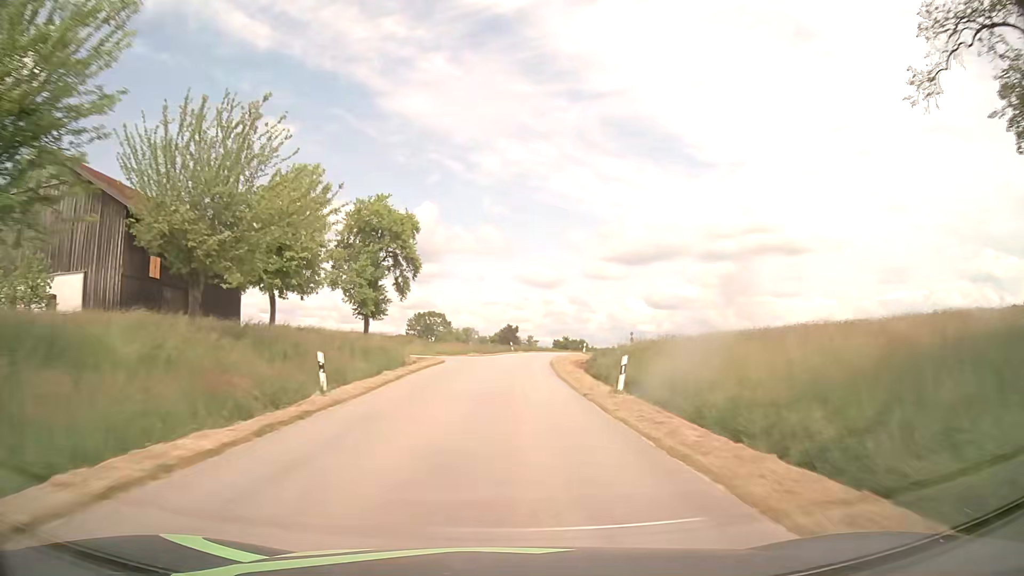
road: tertiary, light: Day
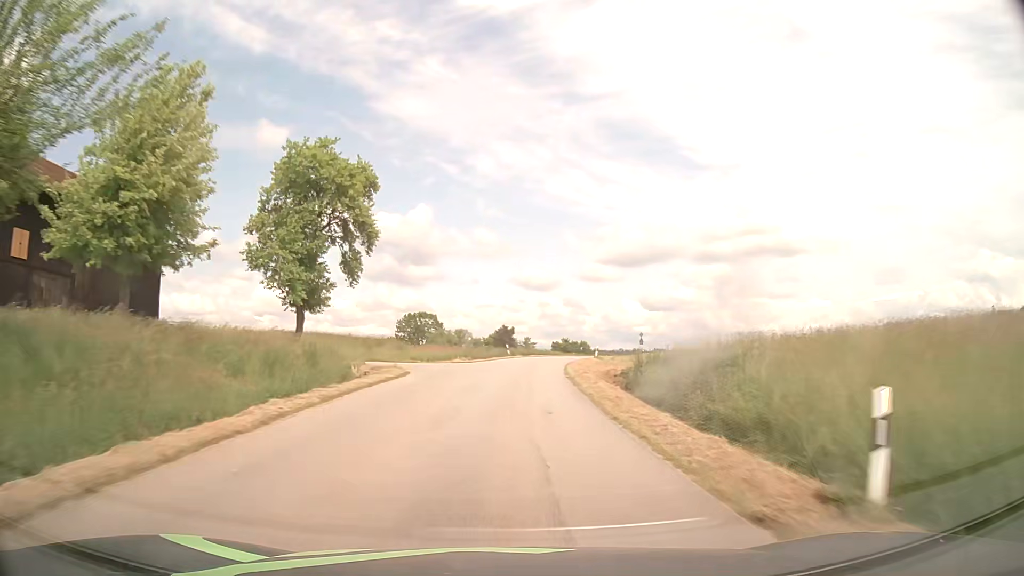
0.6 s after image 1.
(0.0, +11.8) m; 0°
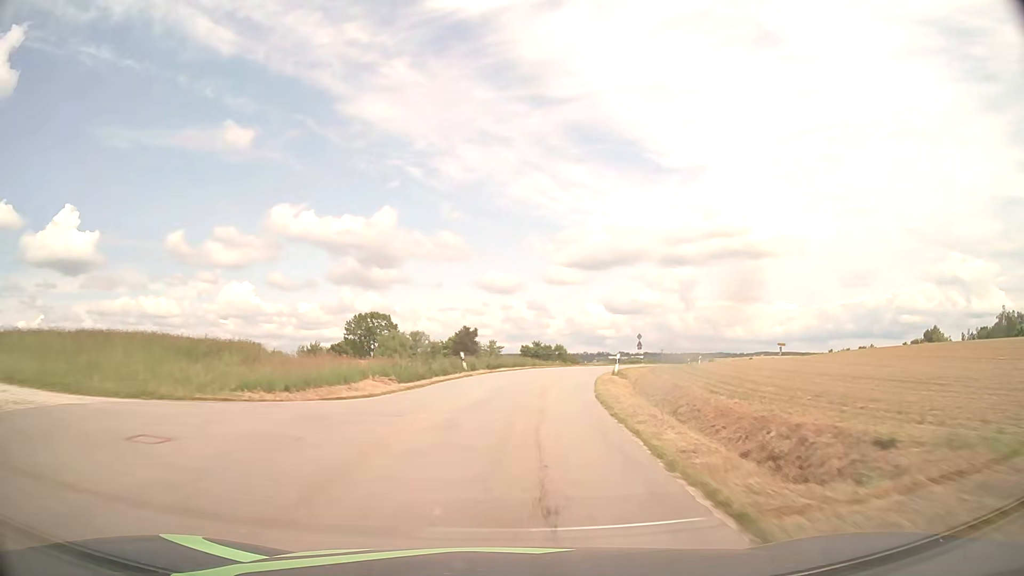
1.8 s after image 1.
(+0.3, +22.5) m; +3°
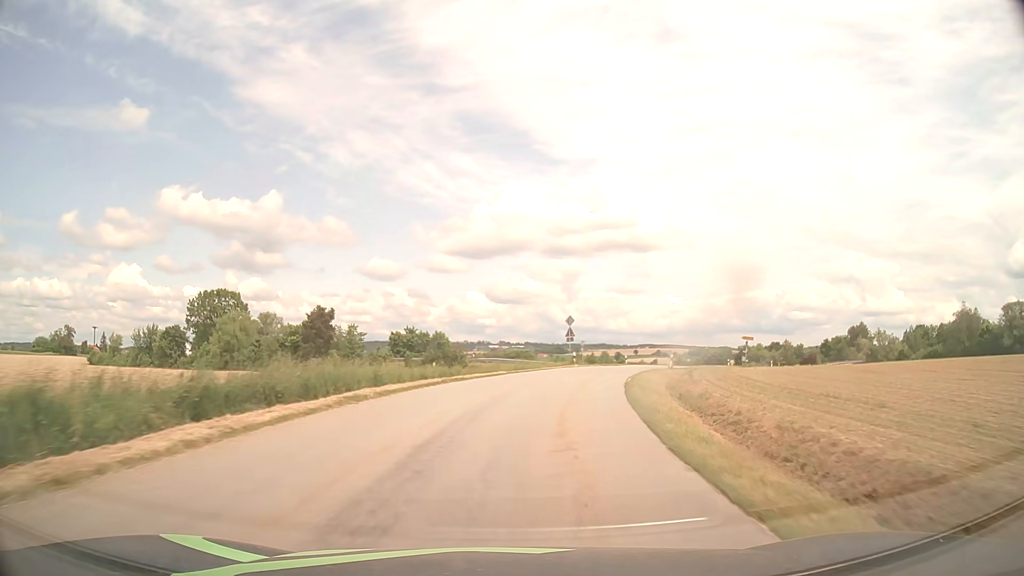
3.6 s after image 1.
(+2.4, +30.8) m; +10°
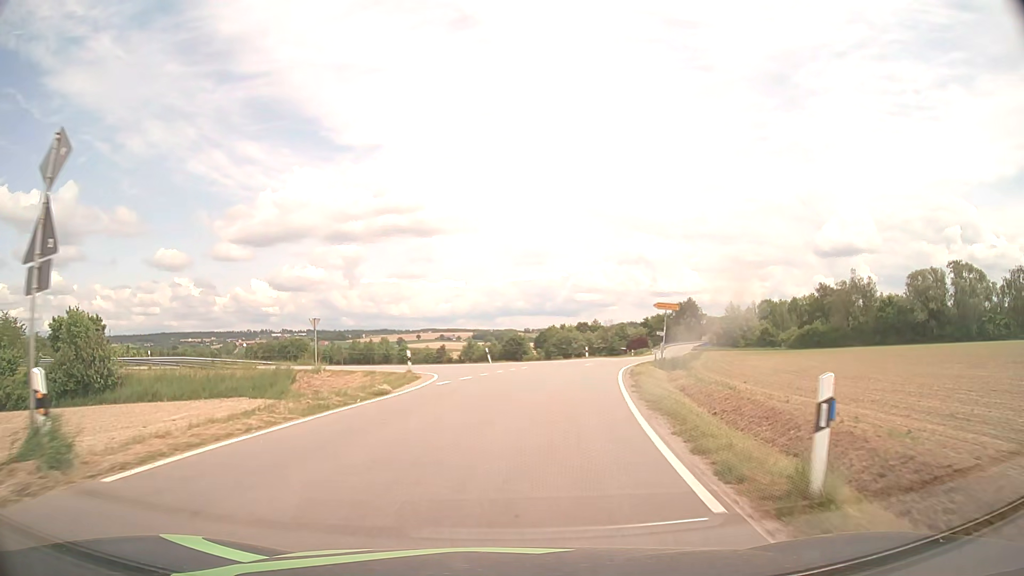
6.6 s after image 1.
(+7.4, +41.9) m; +19°
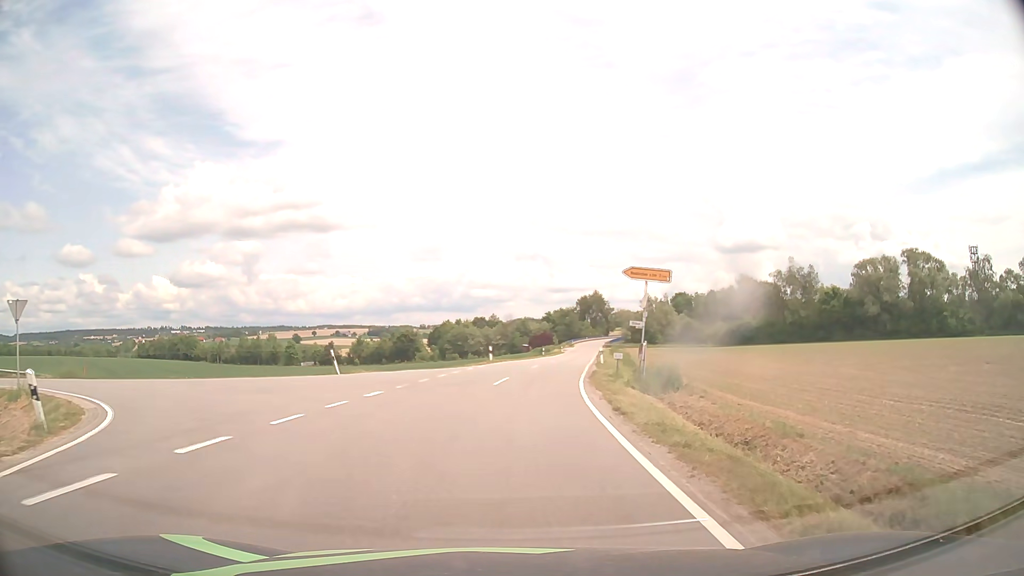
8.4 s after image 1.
(+1.4, +18.0) m; +9°
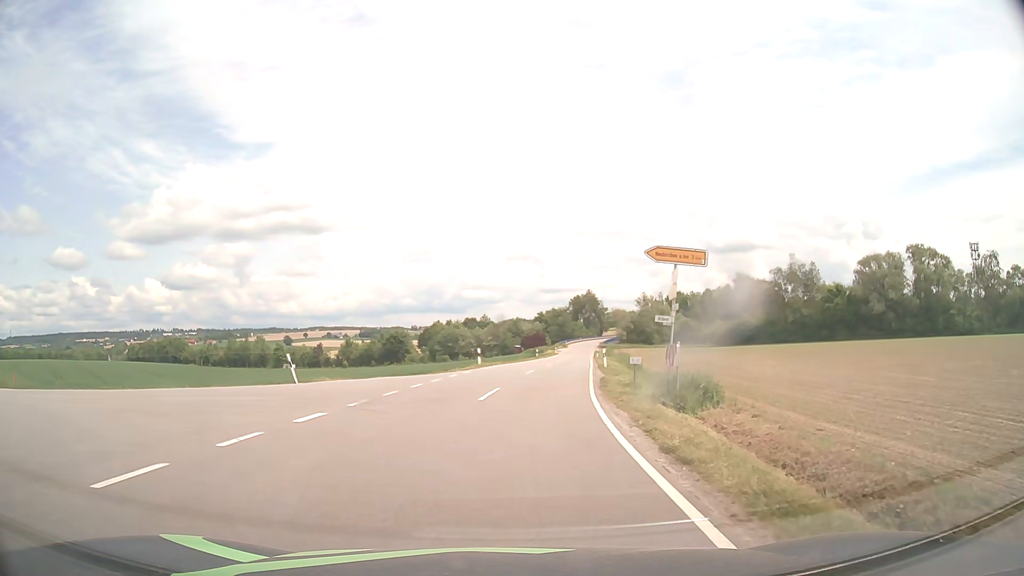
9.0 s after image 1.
(0.0, +4.8) m; +1°
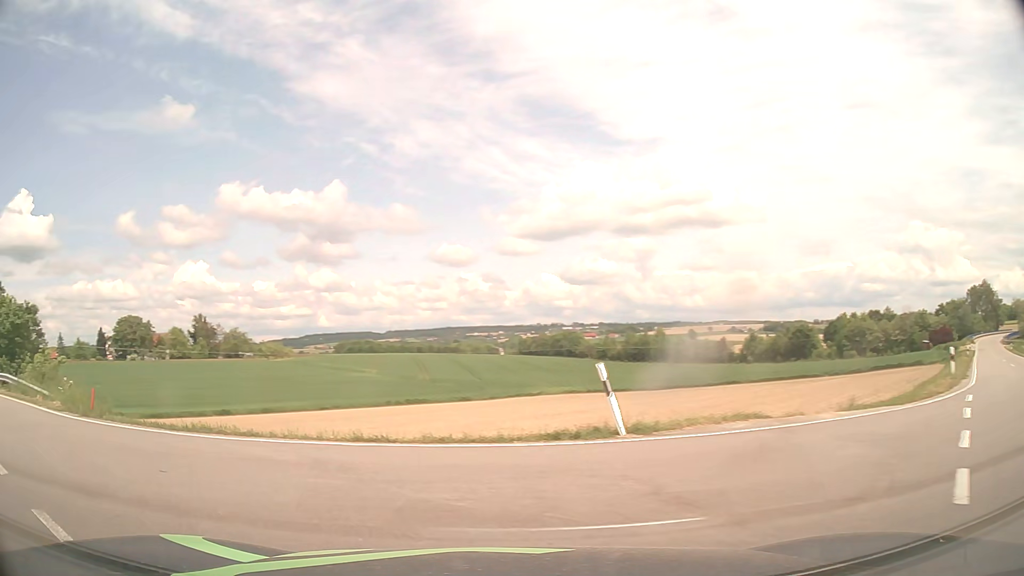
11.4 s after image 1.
(-2.3, +14.7) m; -34°
(-4, +9) (-13, +14) (-21, +20) (-29, +26) (-37, +31) (-45, +37) (-53, +43) (-62, +49) (-70, +55) (-78, +61) m
